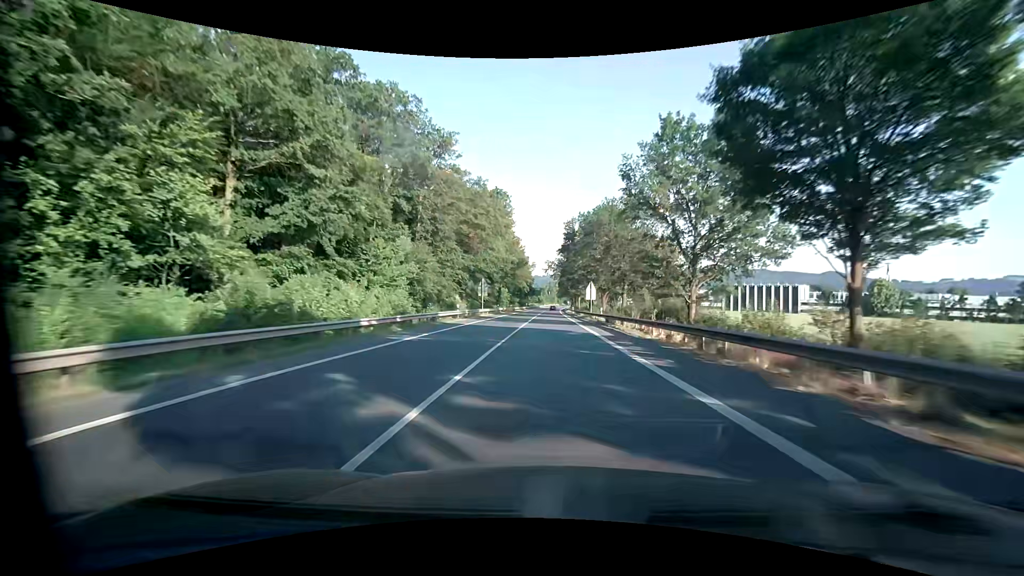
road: primary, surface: asphalt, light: Day
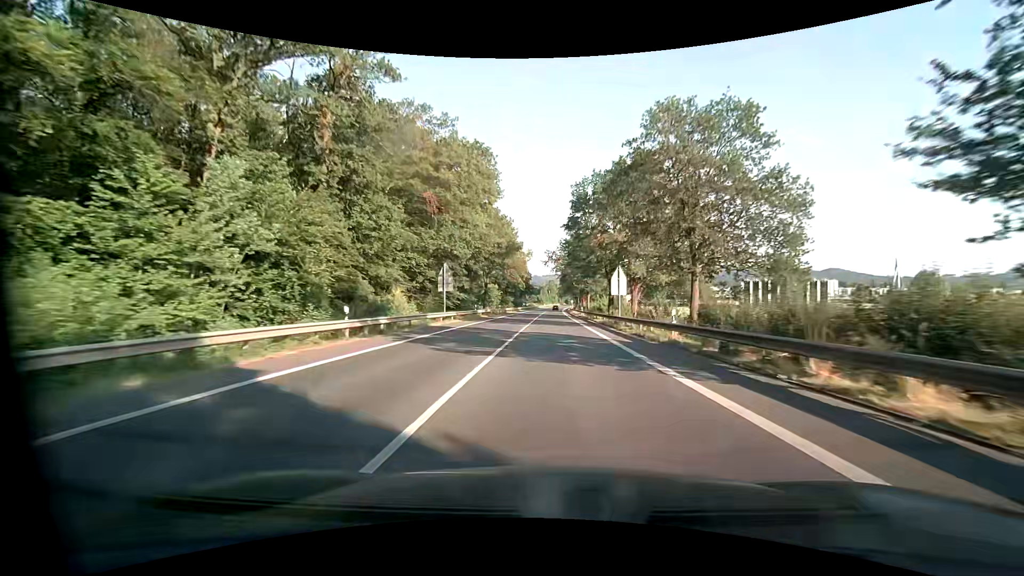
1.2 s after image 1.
(+0.1, +24.5) m; 0°
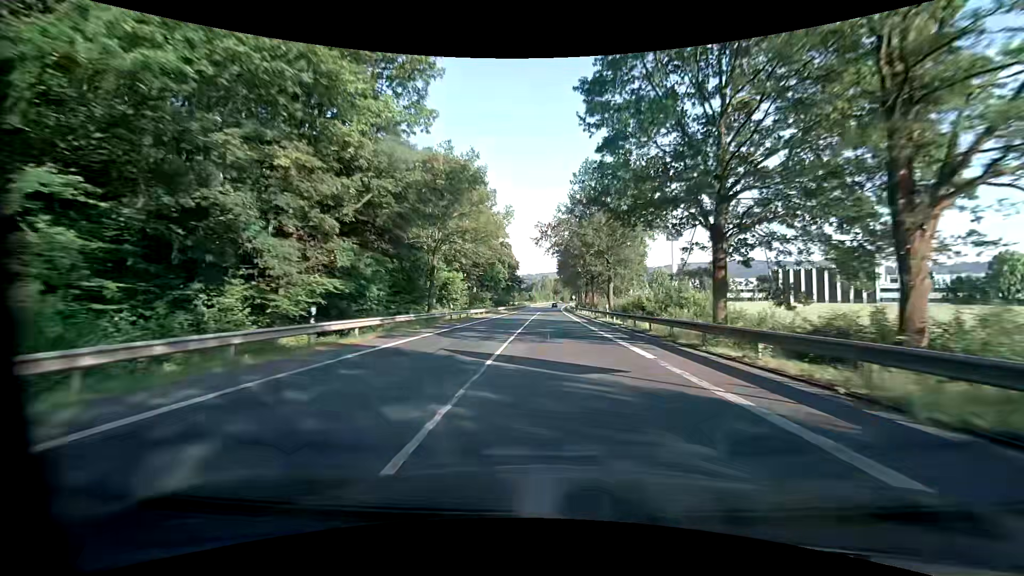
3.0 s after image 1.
(+0.1, +35.8) m; +1°
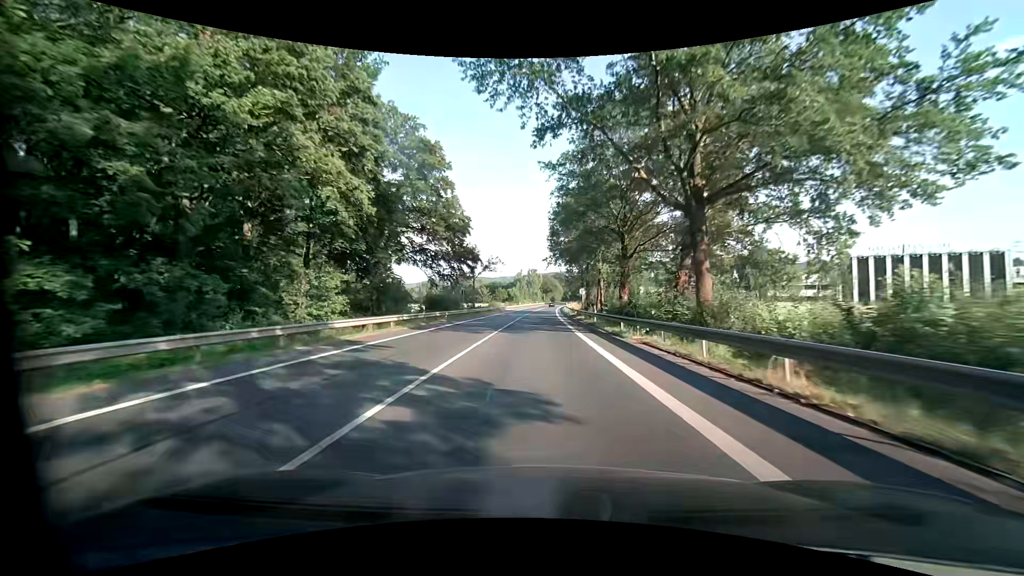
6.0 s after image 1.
(+1.0, +55.6) m; +1°
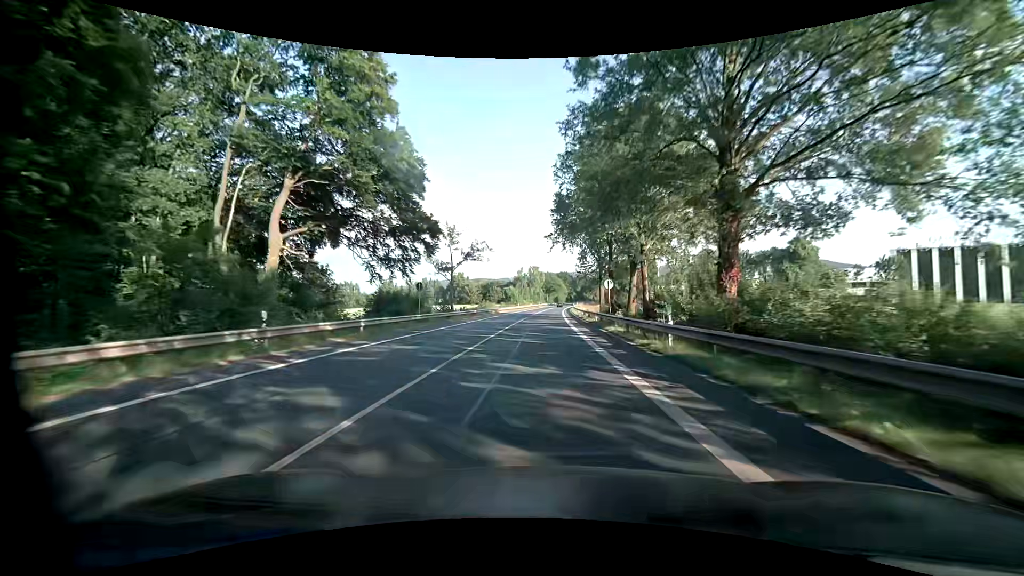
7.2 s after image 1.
(0.0, +21.0) m; 0°
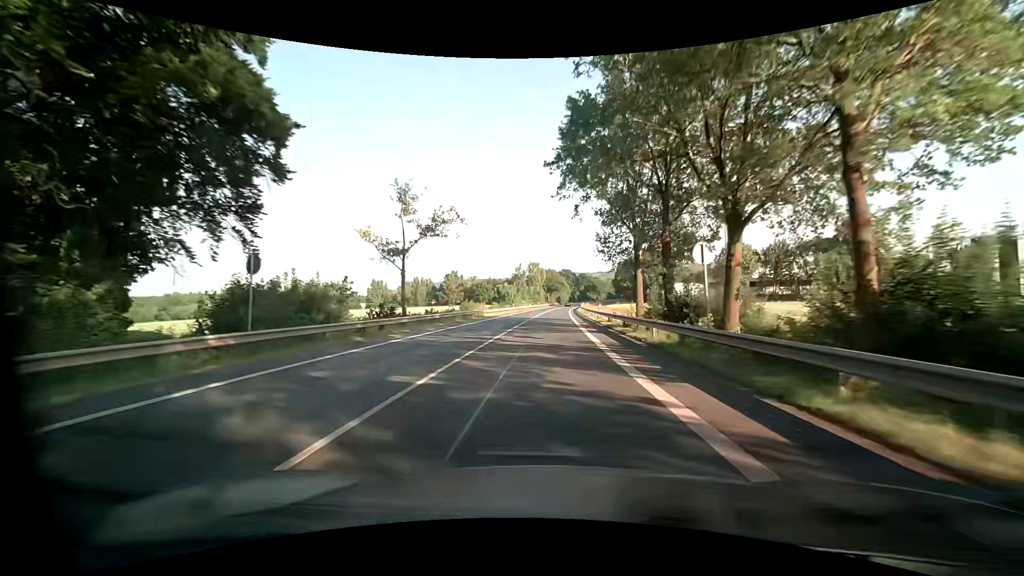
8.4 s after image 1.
(-0.1, +20.5) m; 0°
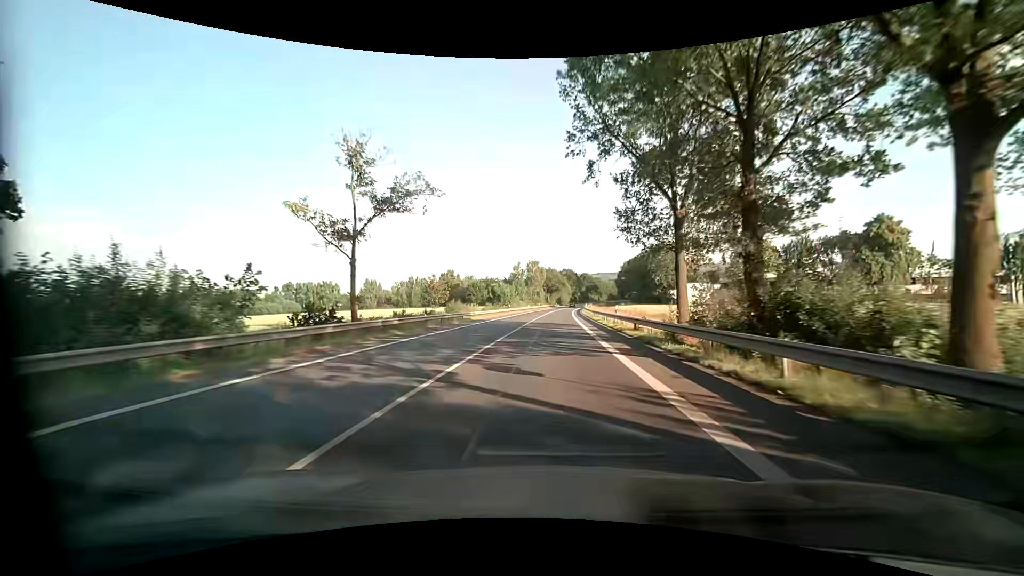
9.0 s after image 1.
(0.0, +10.2) m; 0°
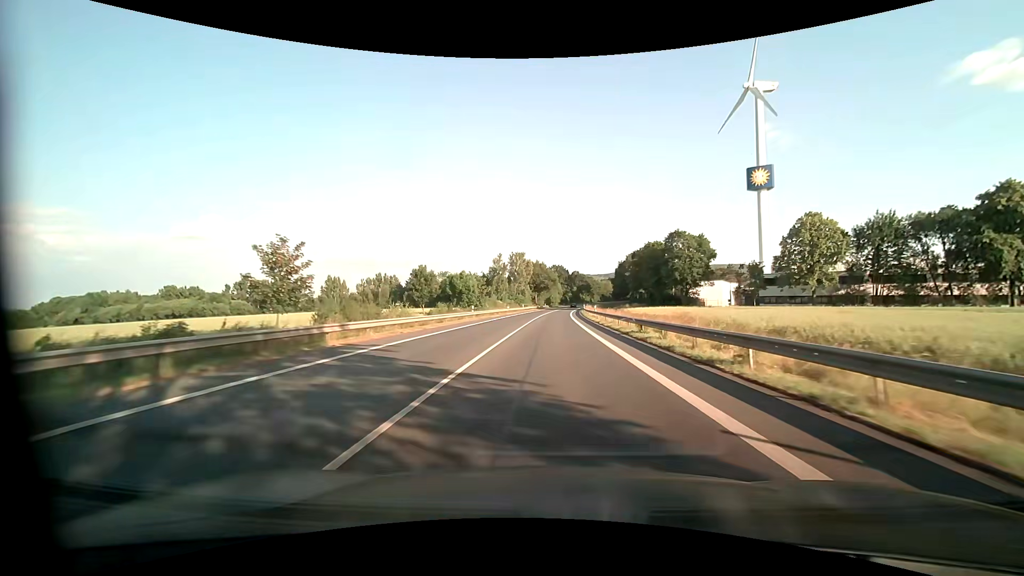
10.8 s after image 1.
(+0.2, +30.3) m; +1°
(0, +10) (0, +20) (+1, +30) (+1, +40) (+1, +50) (+2, +60) (+2, +70) (+3, +80) (+3, +90) (+4, +100) m
